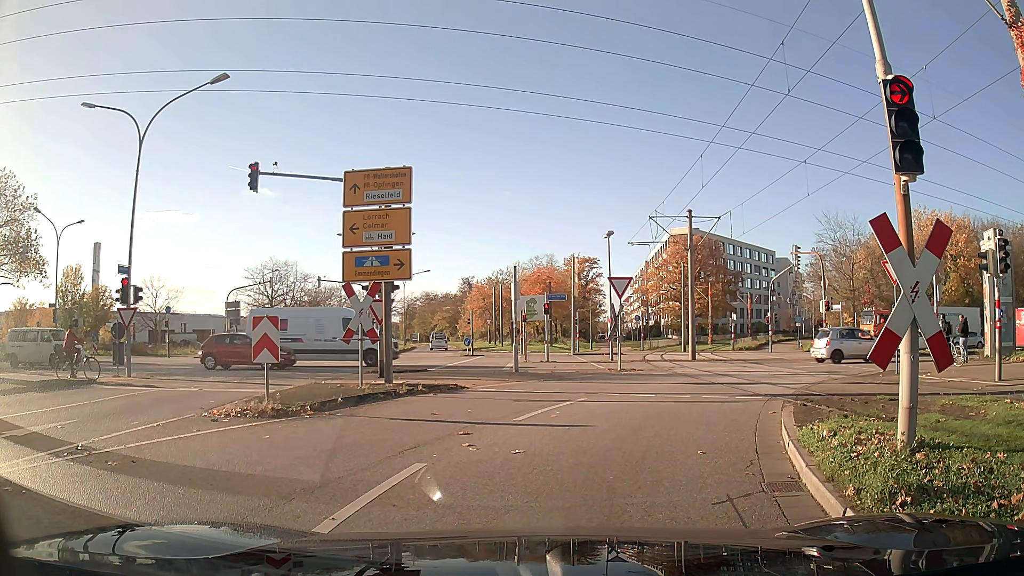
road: tertiary_link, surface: asphalt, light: Day
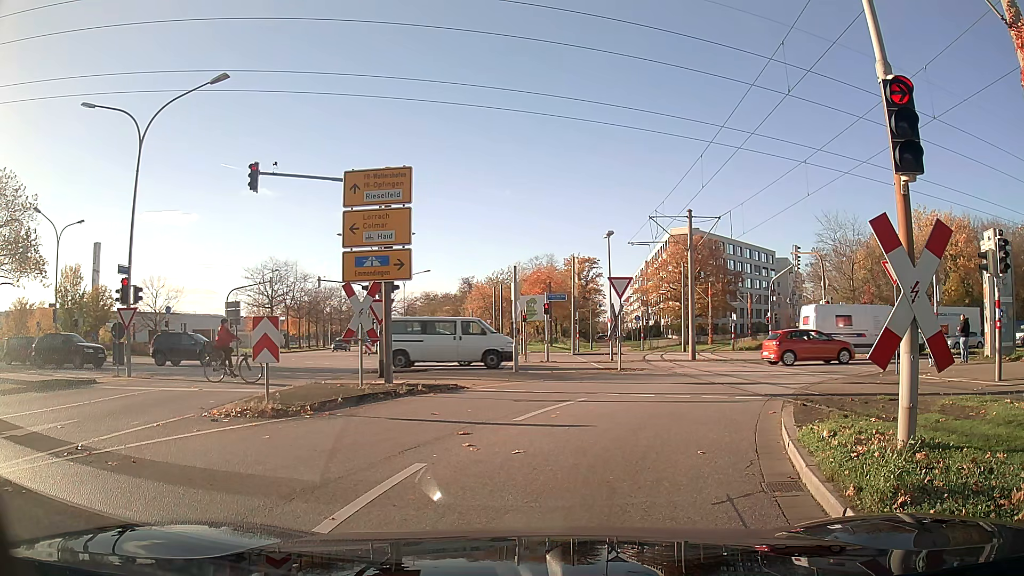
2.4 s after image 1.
(0.0, 0.0) m; 0°
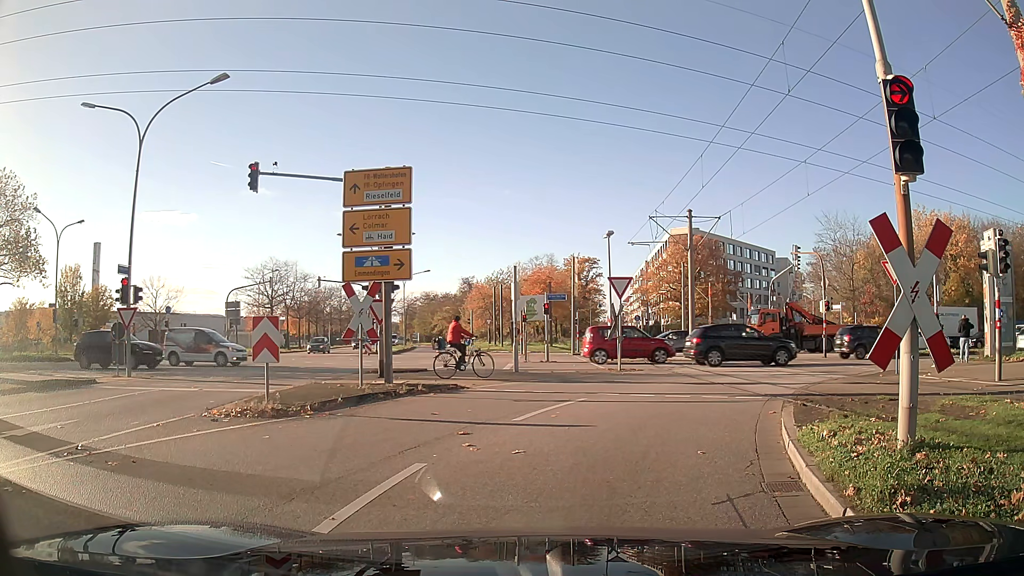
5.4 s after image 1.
(0.0, 0.0) m; 0°
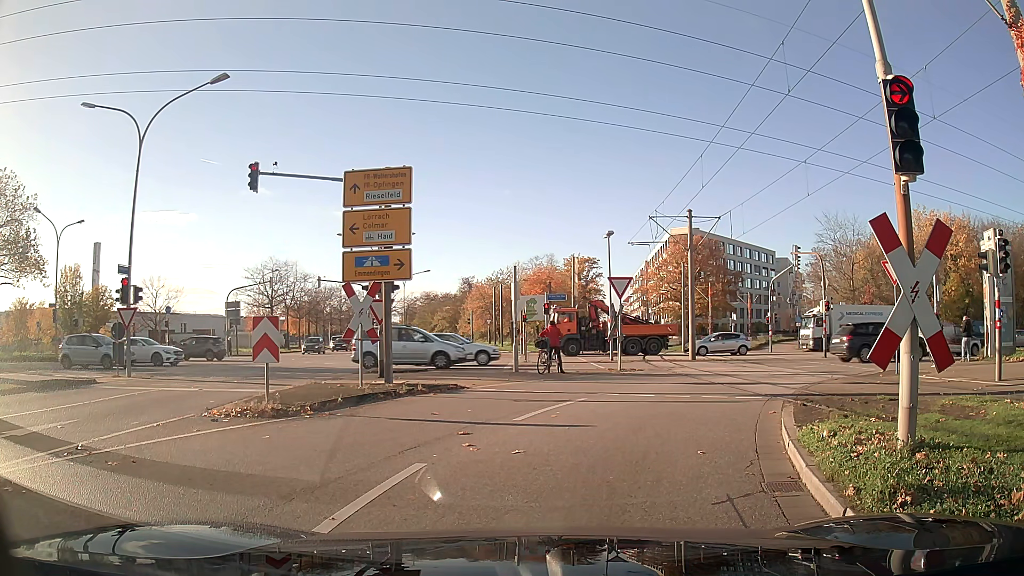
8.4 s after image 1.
(0.0, 0.0) m; 0°
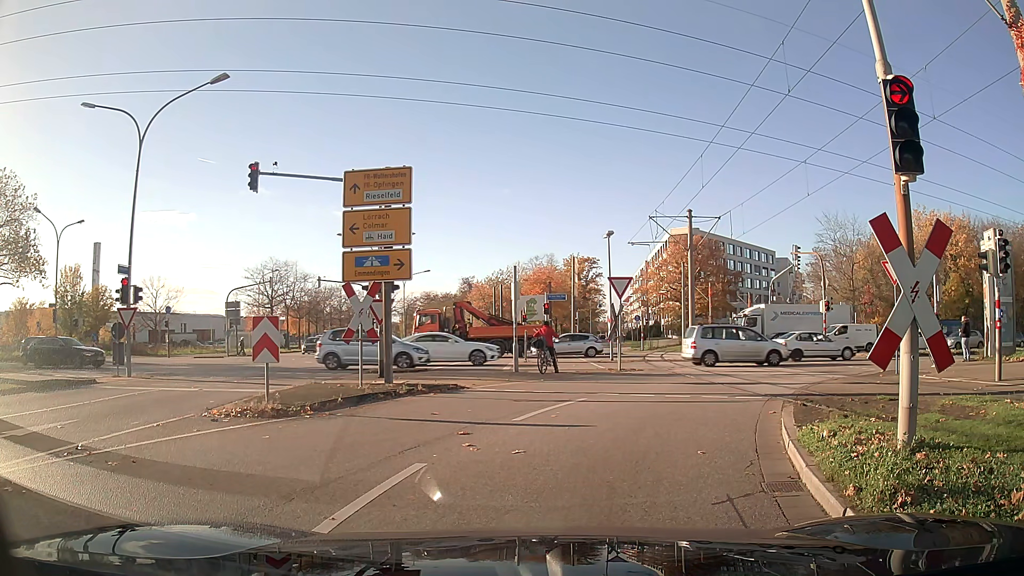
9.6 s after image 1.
(0.0, 0.0) m; 0°
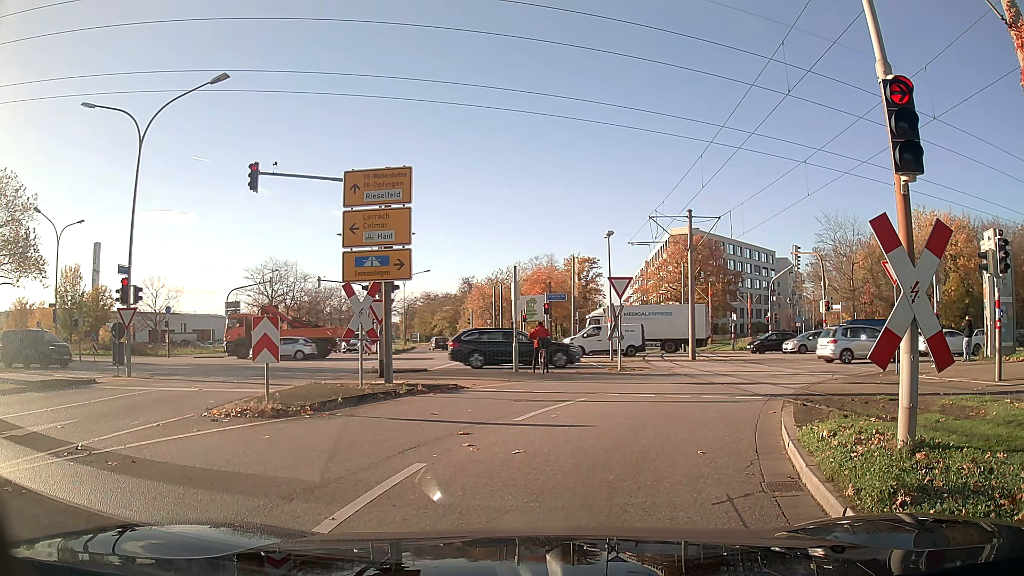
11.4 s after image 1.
(0.0, 0.0) m; 0°
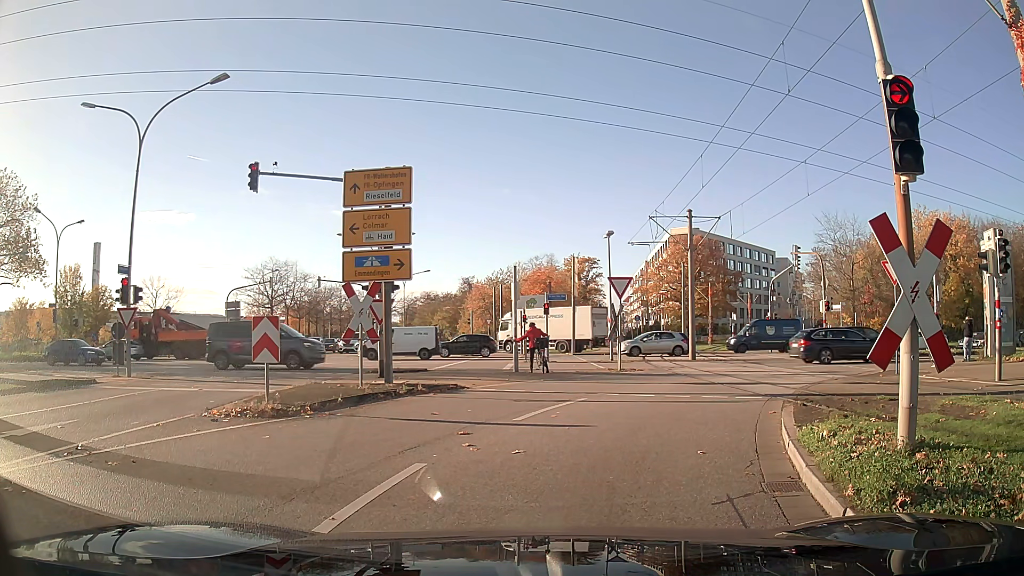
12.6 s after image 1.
(0.0, 0.0) m; 0°
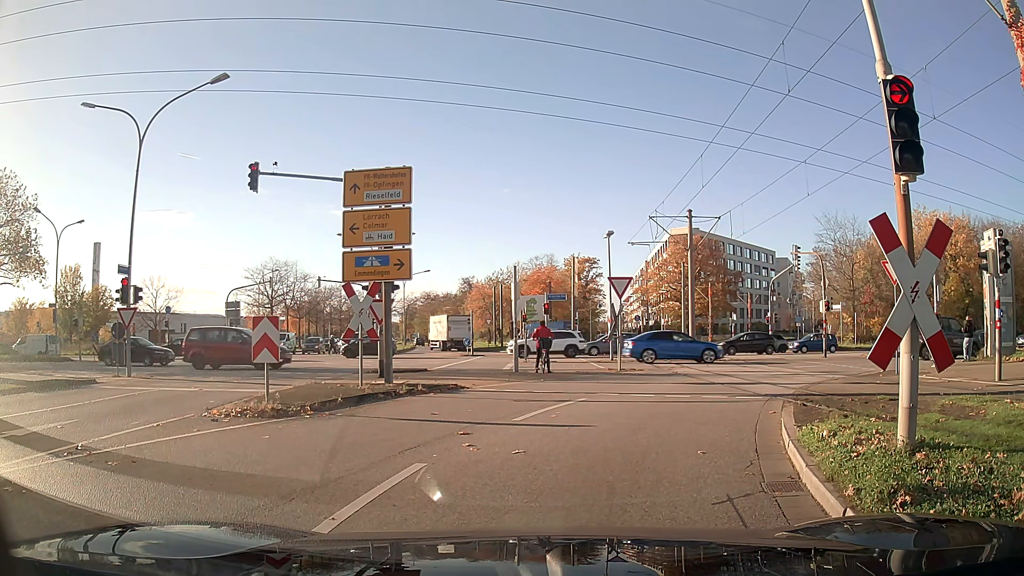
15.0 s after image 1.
(0.0, 0.0) m; 0°
